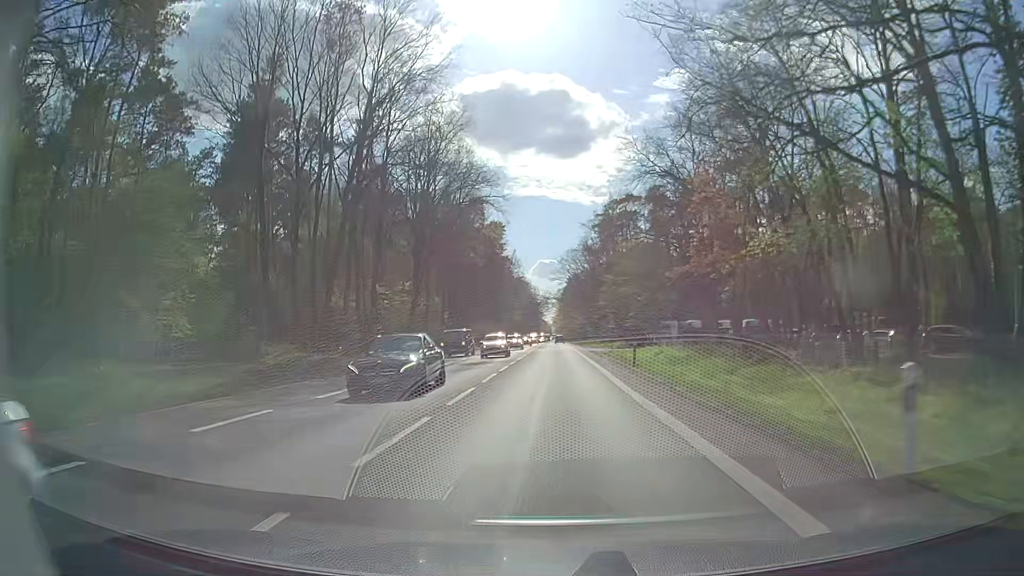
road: secondary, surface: asphalt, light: Day
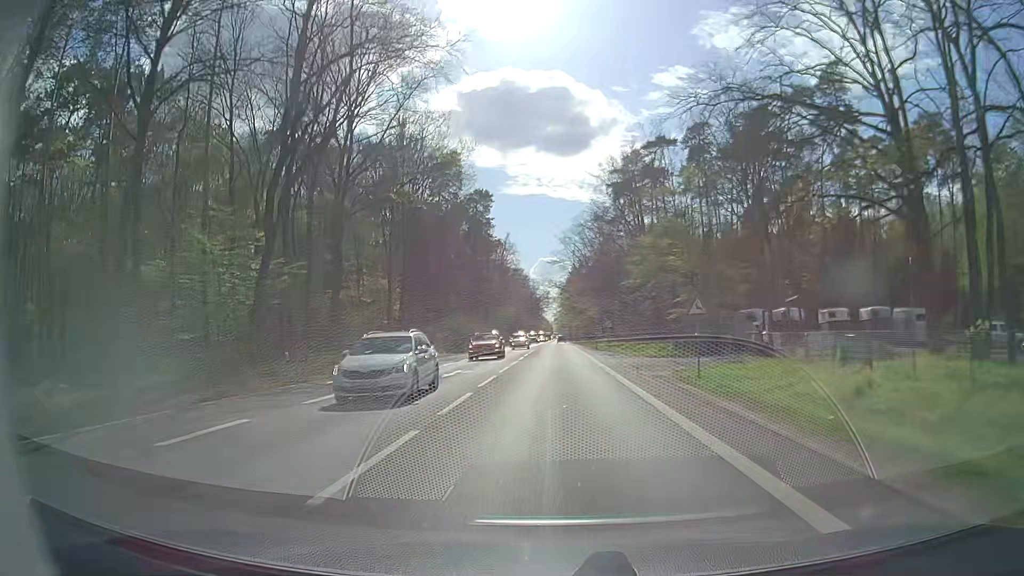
(-0.3, +31.9) m; -1°
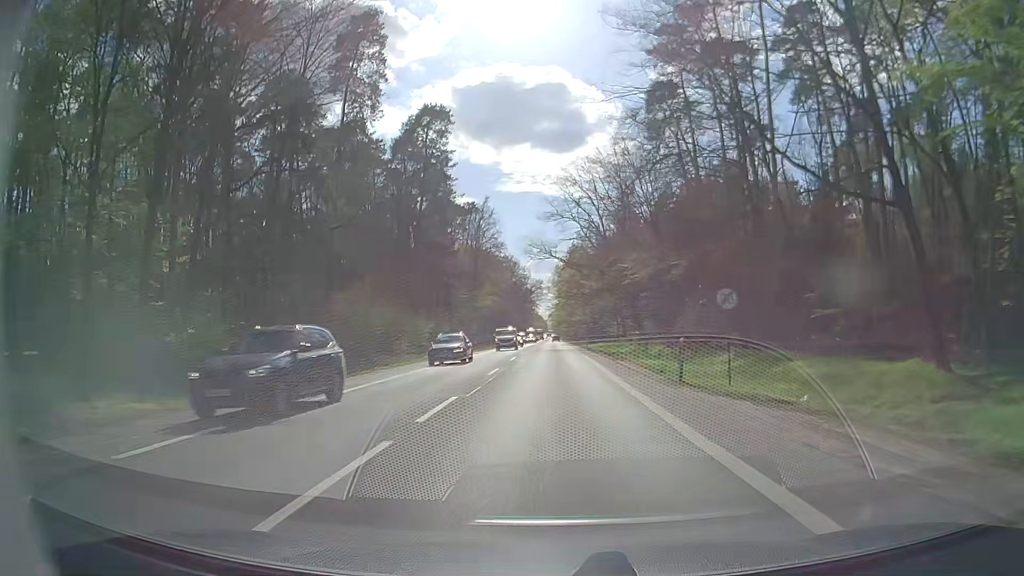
(+0.3, +43.4) m; +1°
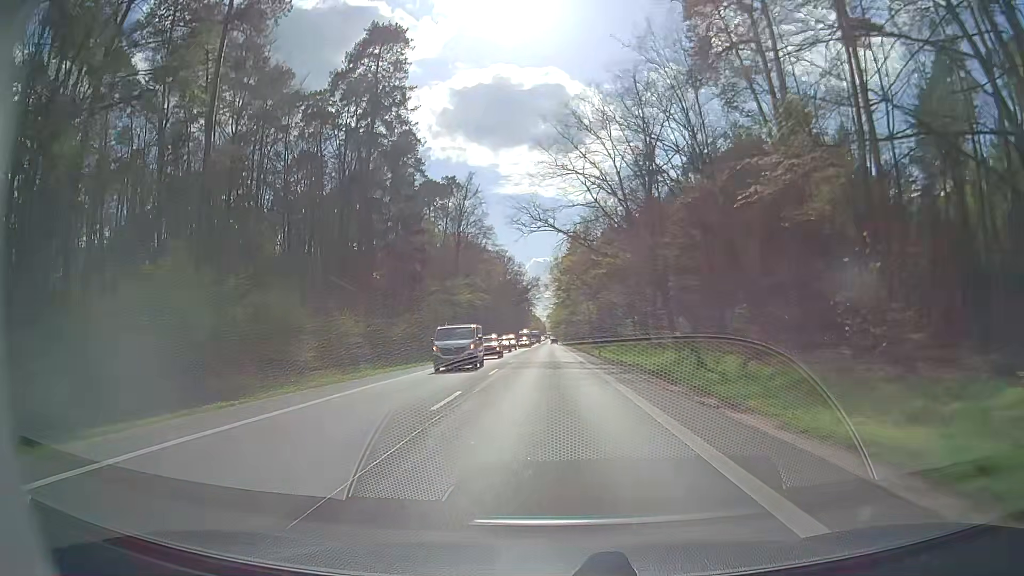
(+0.1, +21.4) m; 0°
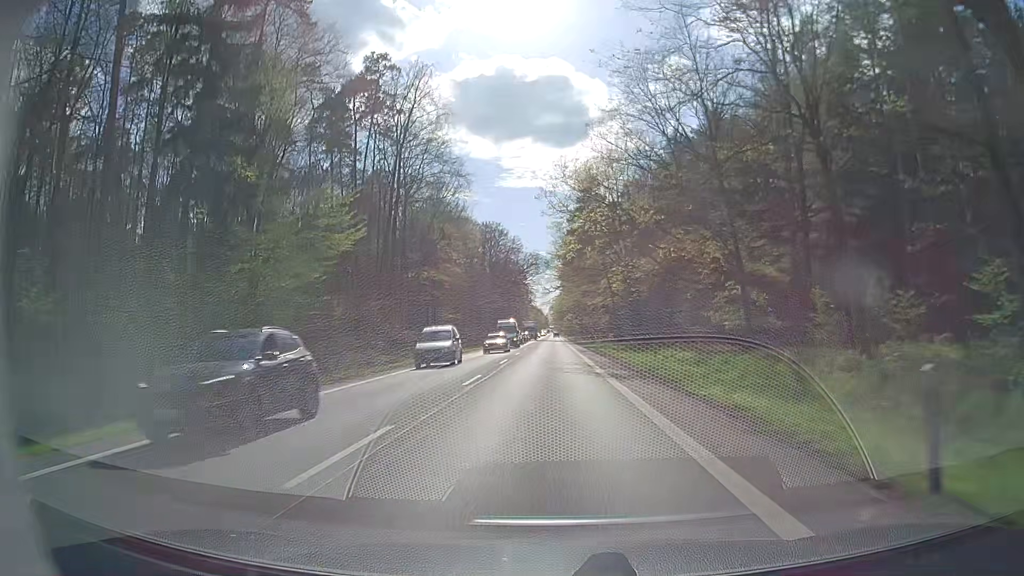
(+0.3, +42.7) m; 0°
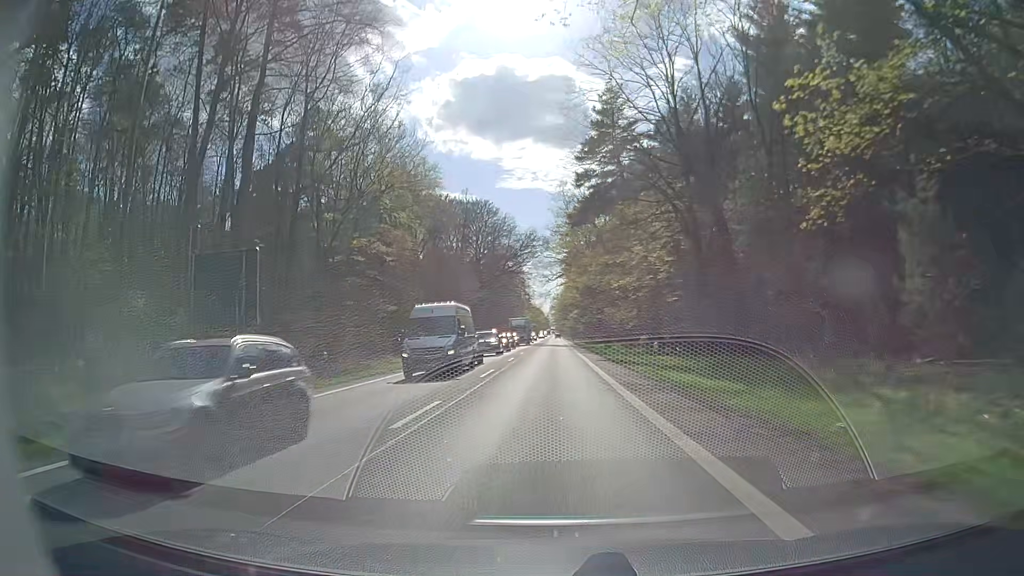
(-0.1, +32.3) m; -1°
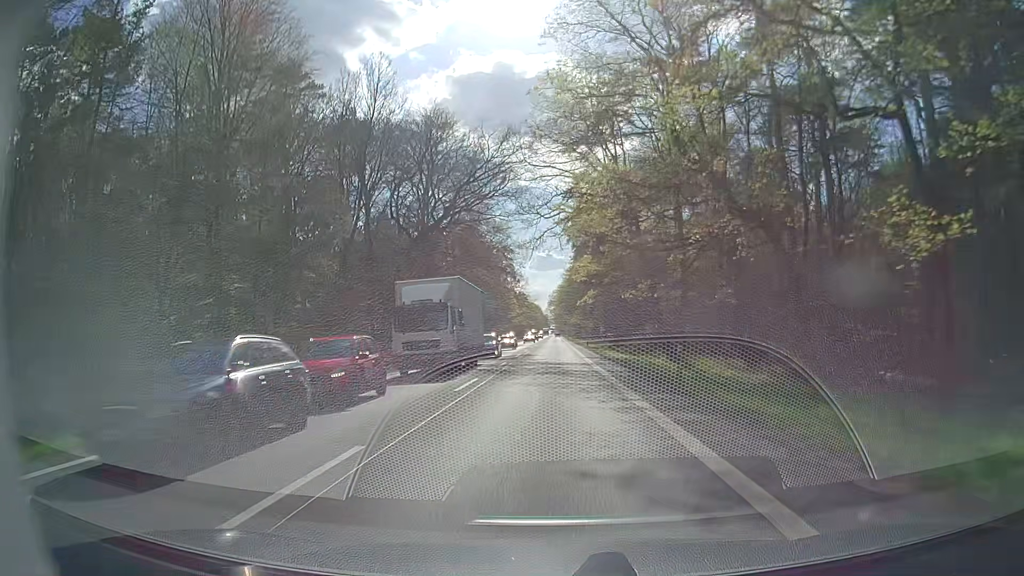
(+0.4, +54.6) m; +1°
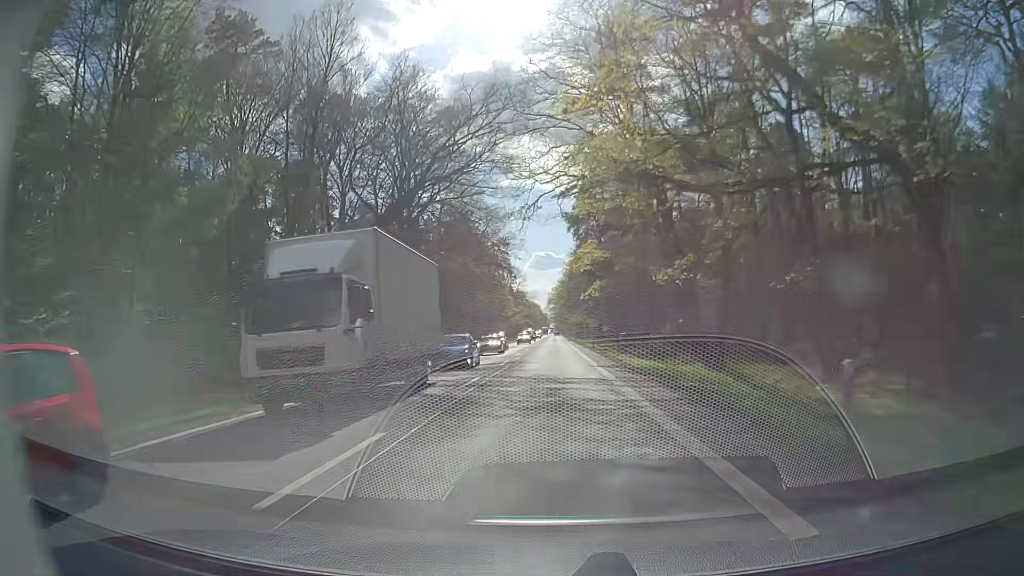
(-0.1, +11.0) m; -1°
(0, +10) (0, +20) (0, +30) (0, +40) (0, +50) (0, +60) (0, +70) (0, +80) (0, +90) (0, +100) m
